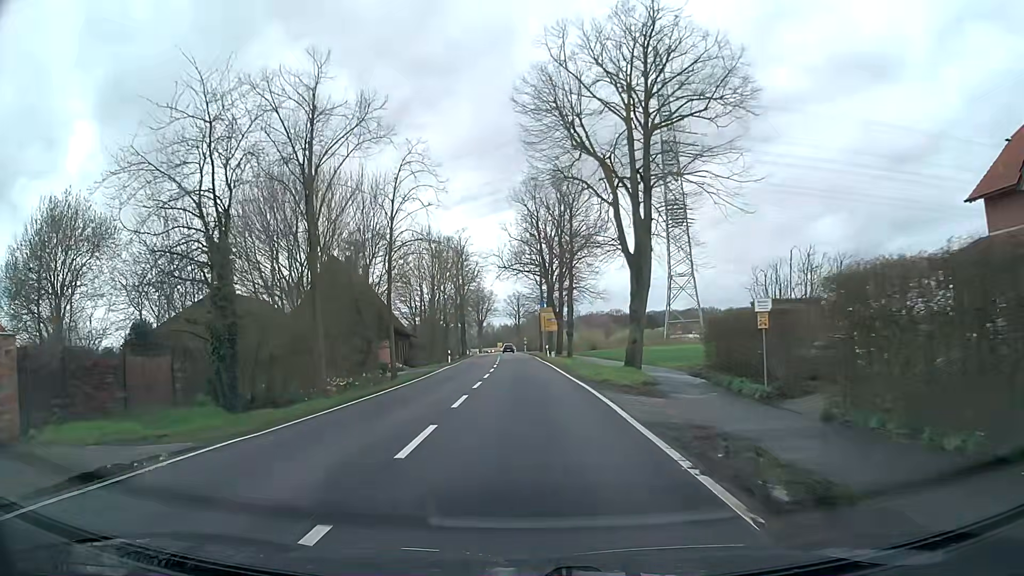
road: secondary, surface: asphalt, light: Day
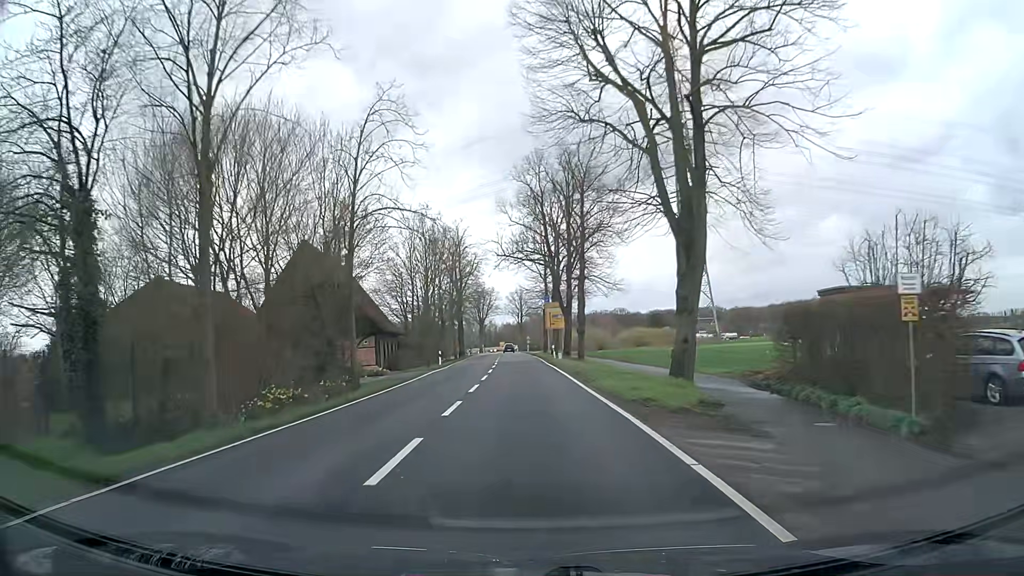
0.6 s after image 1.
(0.0, +7.5) m; 0°
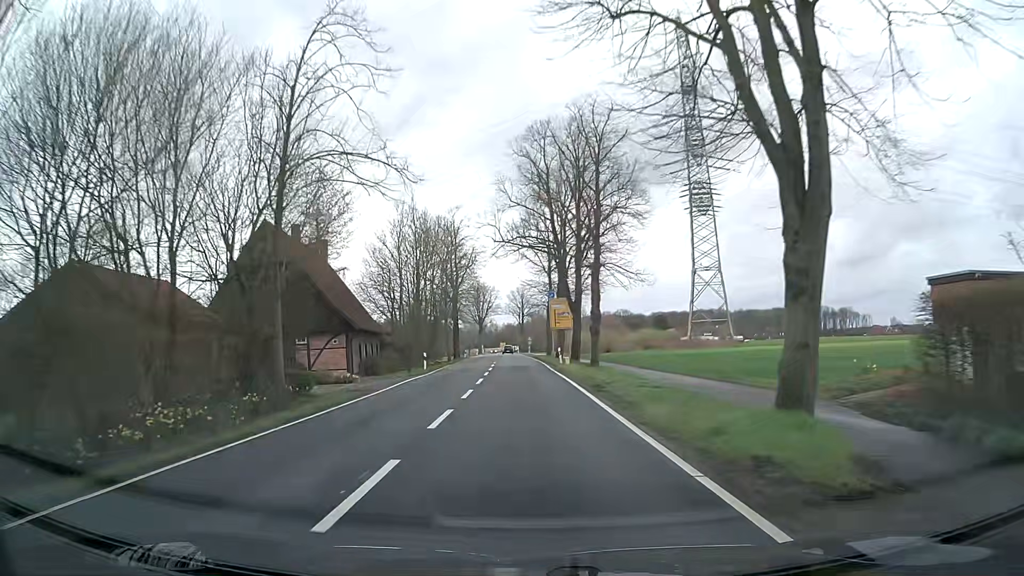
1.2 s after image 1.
(0.0, +7.5) m; 0°
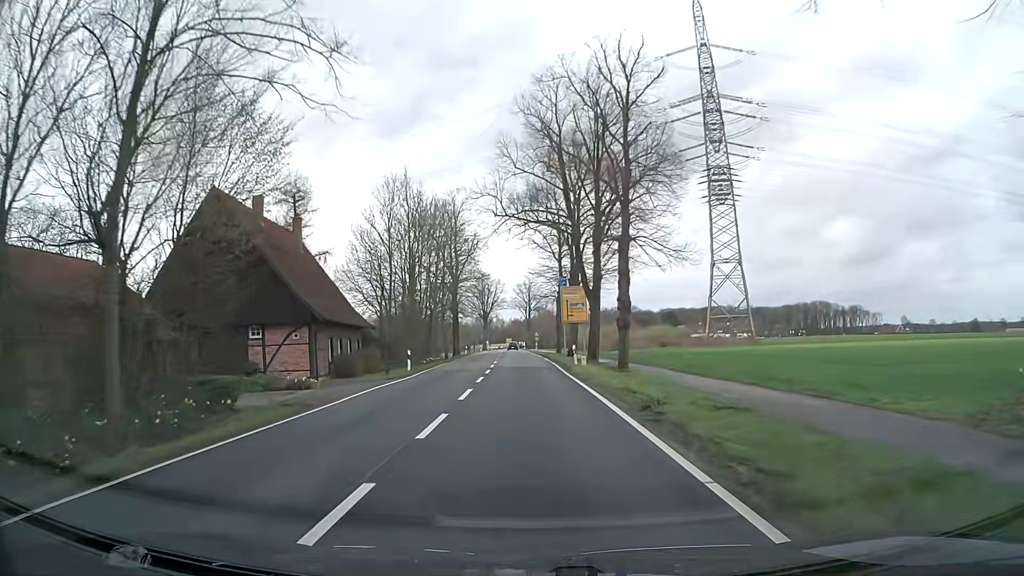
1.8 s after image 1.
(0.0, +7.5) m; -1°
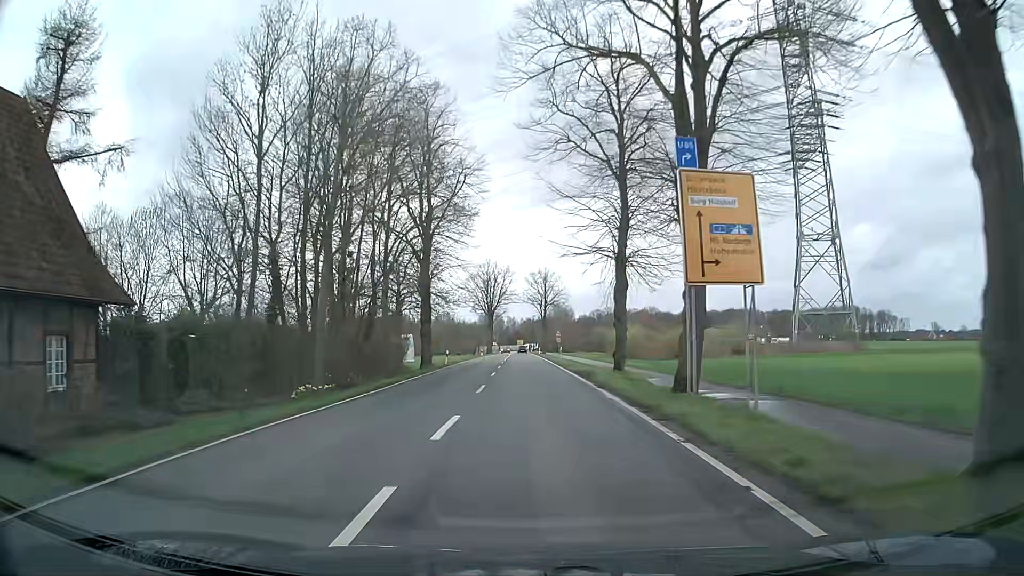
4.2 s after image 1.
(-0.3, +30.2) m; -1°
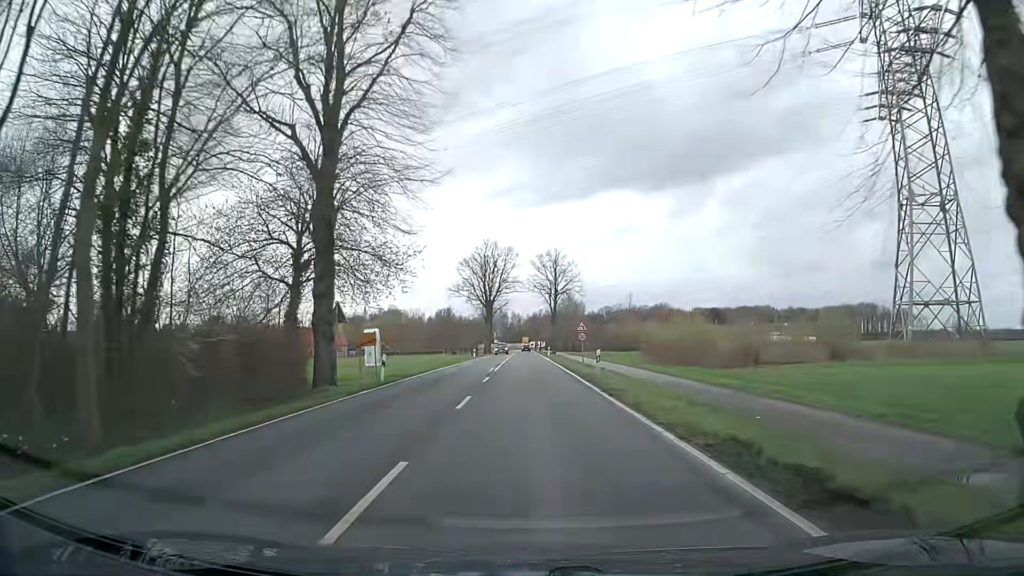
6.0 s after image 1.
(0.0, +22.7) m; 0°
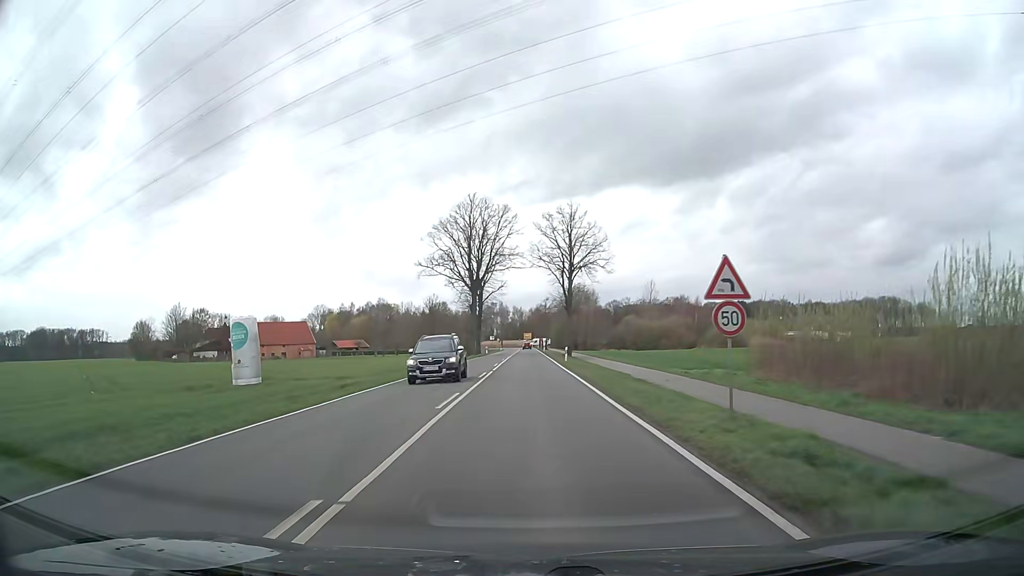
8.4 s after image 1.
(0.0, +30.4) m; 0°
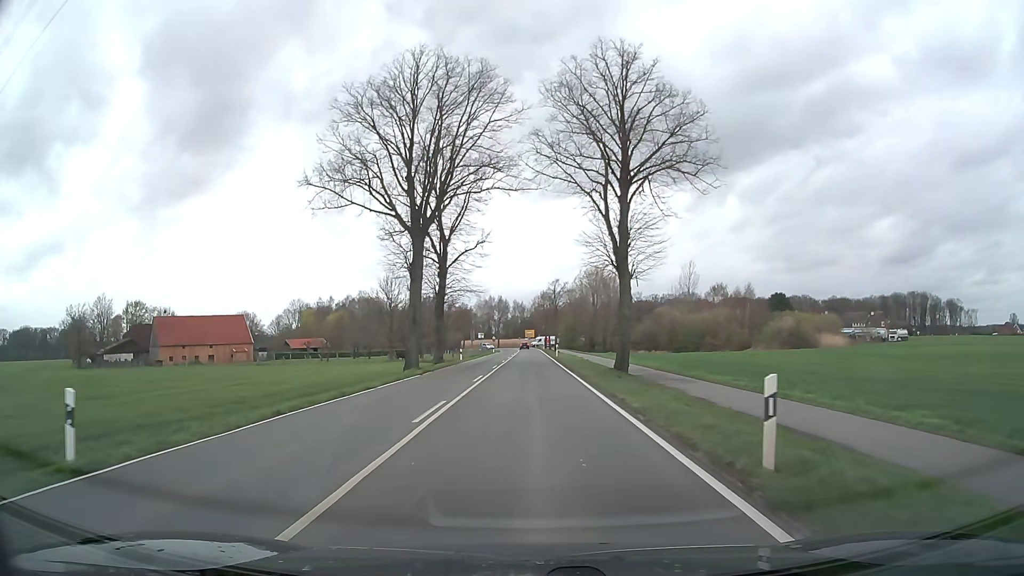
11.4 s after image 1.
(-0.1, +38.4) m; 0°
(0, +10) (0, +20) (0, +30) (0, +40) (0, +50) (0, +60) (0, +70) (0, +80) (0, +90) (0, +100) m
